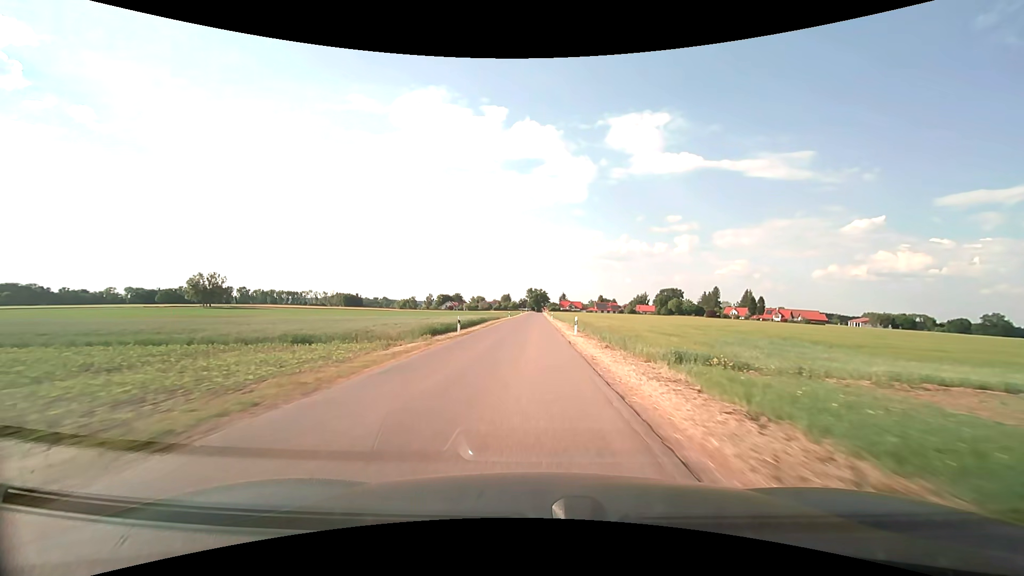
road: unclassified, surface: asphalt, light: Day
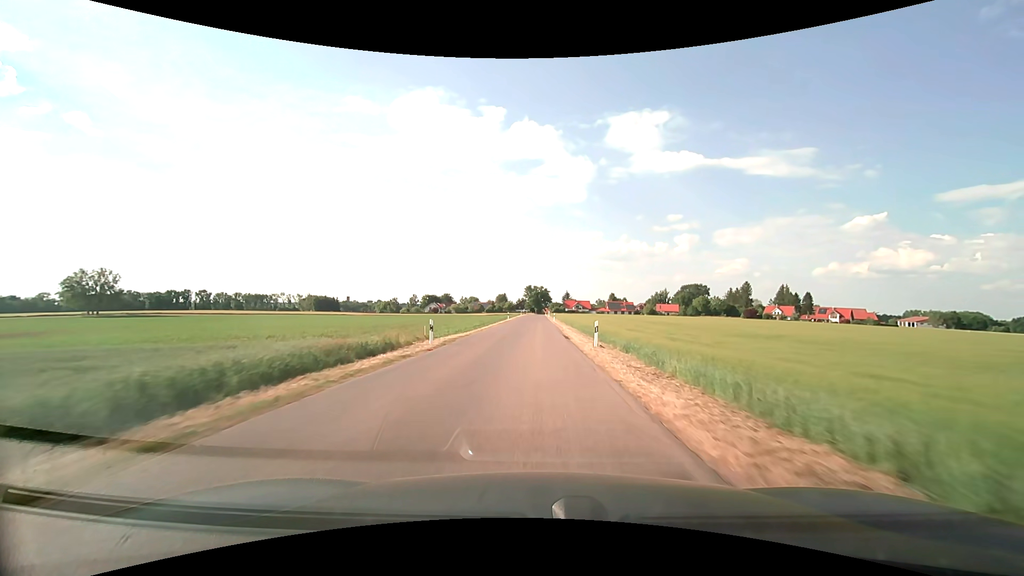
(+0.3, +58.3) m; 0°
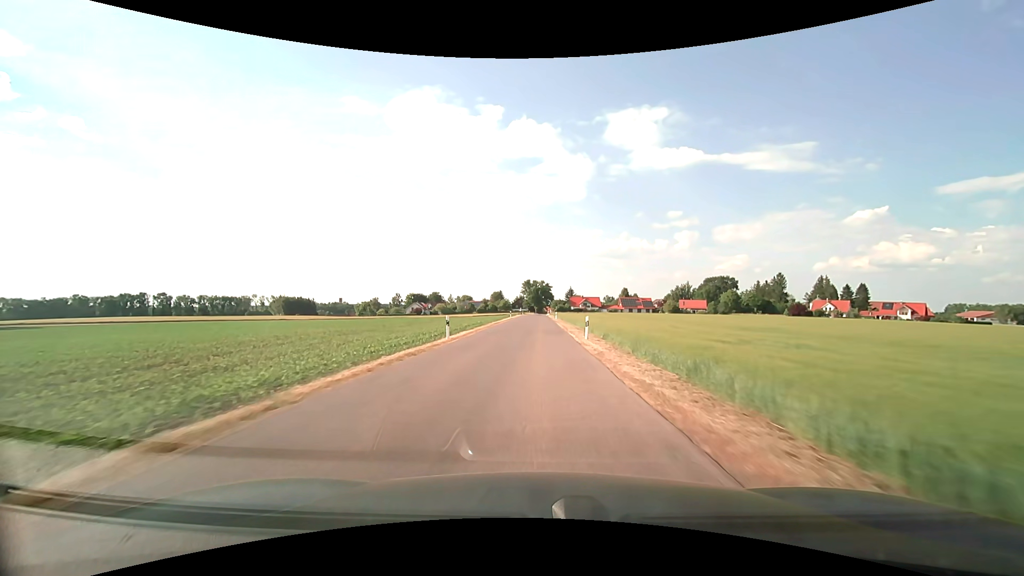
(+0.3, +46.9) m; 0°
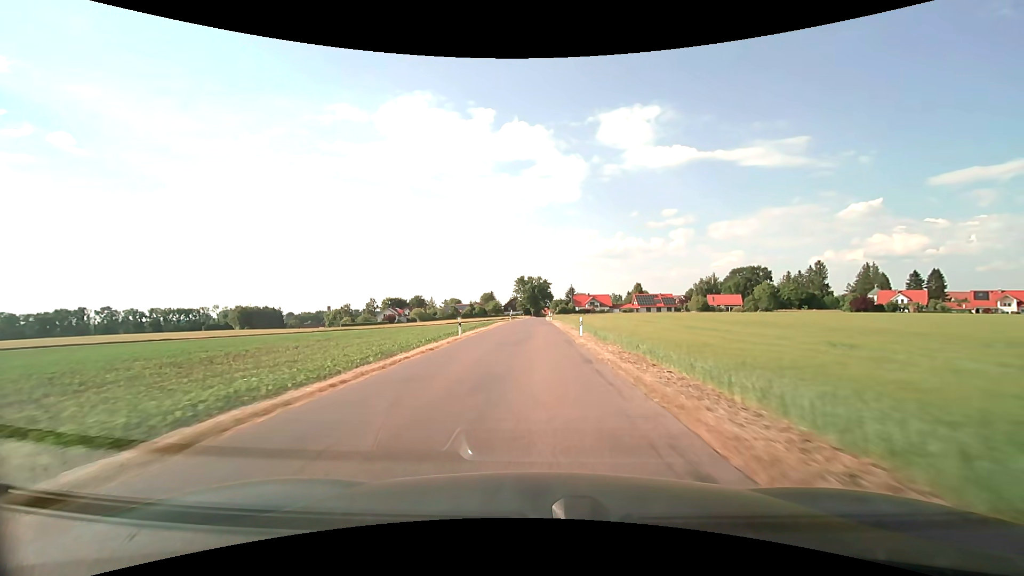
(+0.2, +45.8) m; 0°
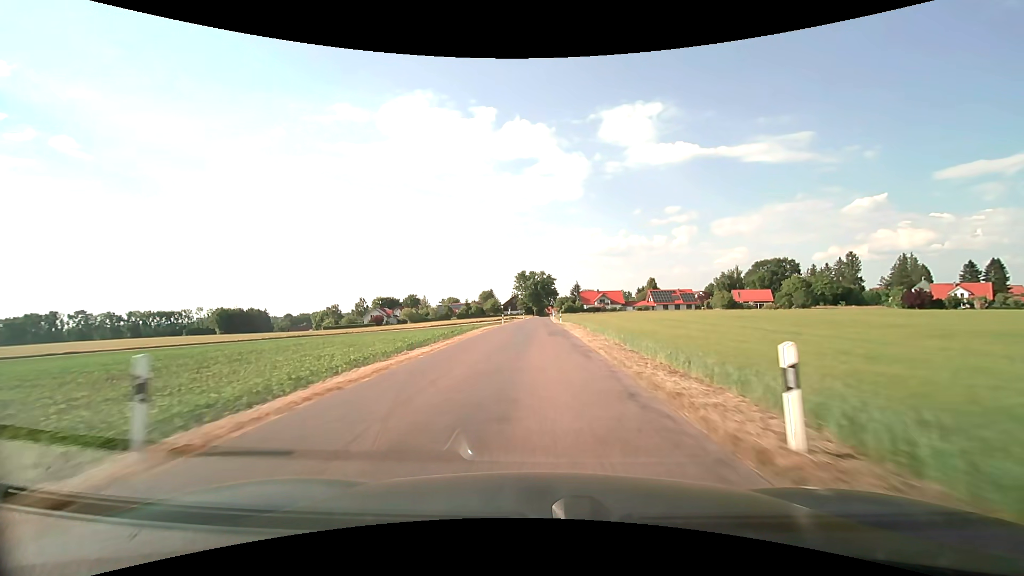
(-0.1, +22.3) m; 0°
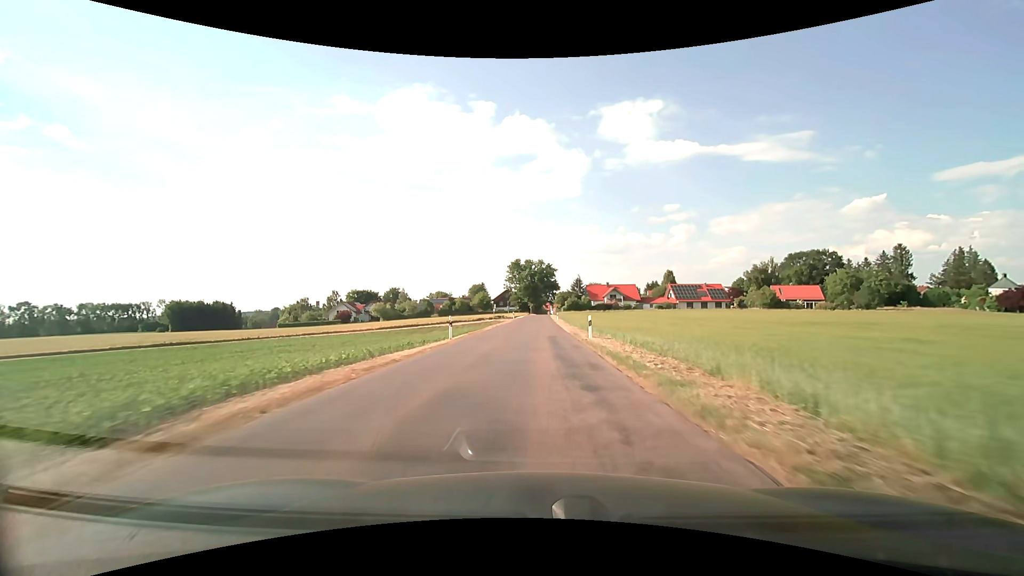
(-0.1, +32.2) m; 0°
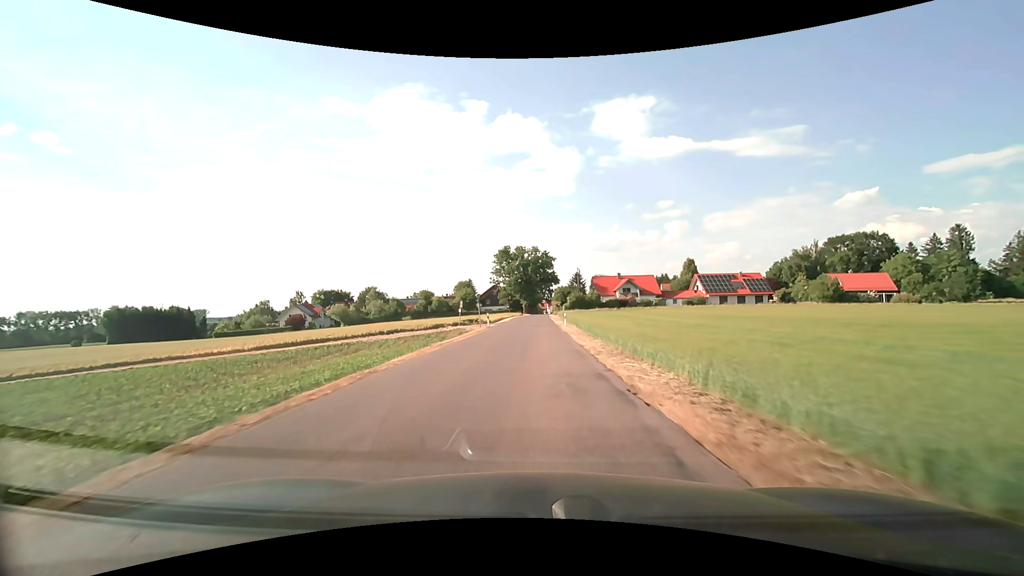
(+0.1, +30.6) m; +1°
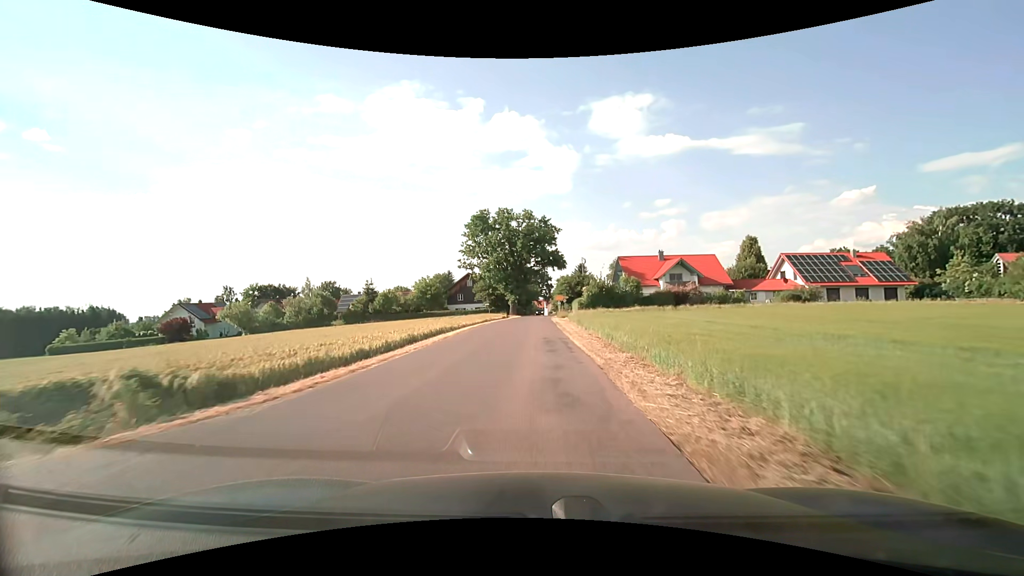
(+0.1, +45.0) m; 0°
(0, +10) (0, +20) (0, +30) (0, +40) (0, +50) (0, +60) (+1, +70) (+1, +80) (+1, +90) (+1, +100) m
